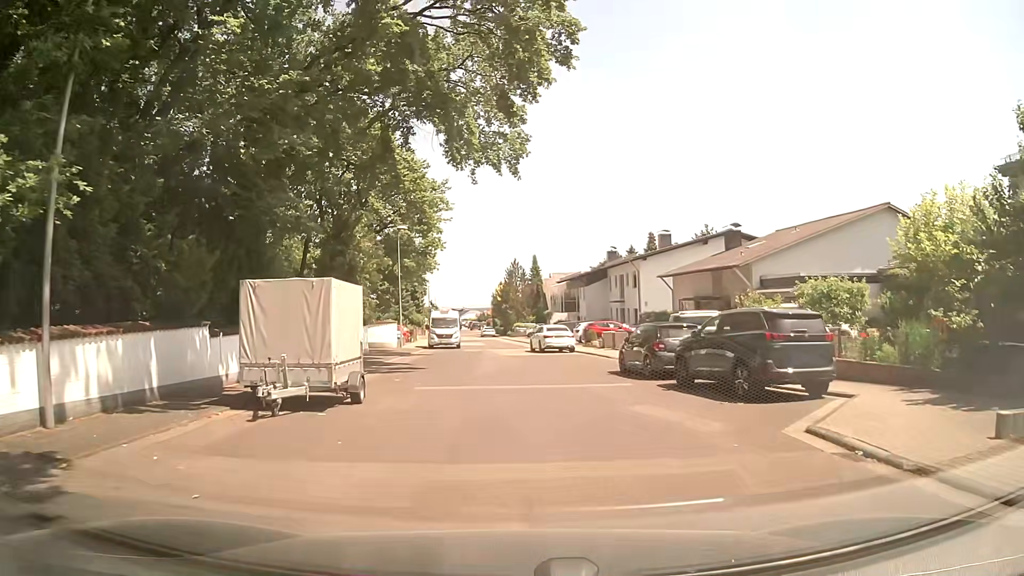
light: Day
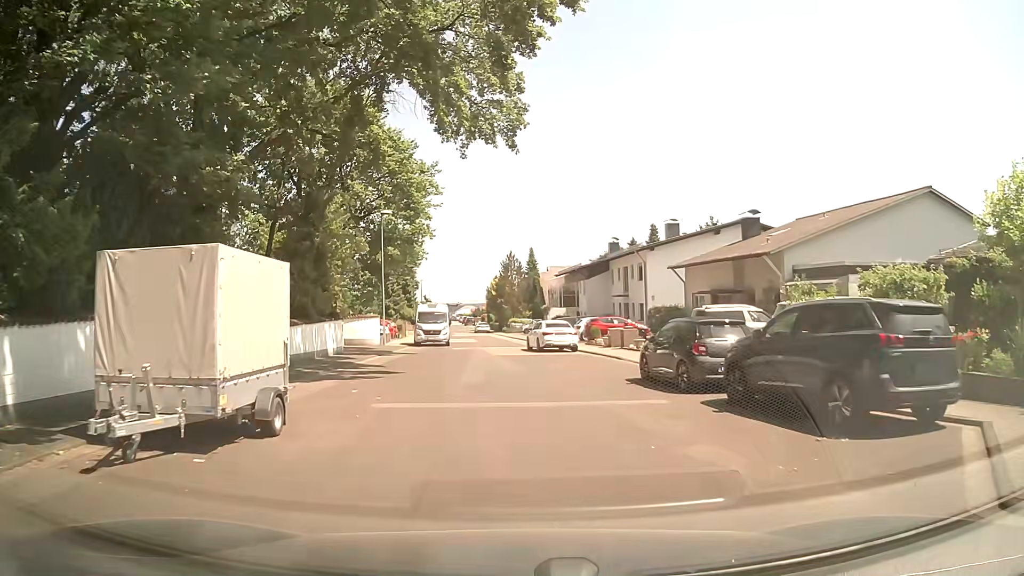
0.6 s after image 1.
(0.0, +4.1) m; 0°
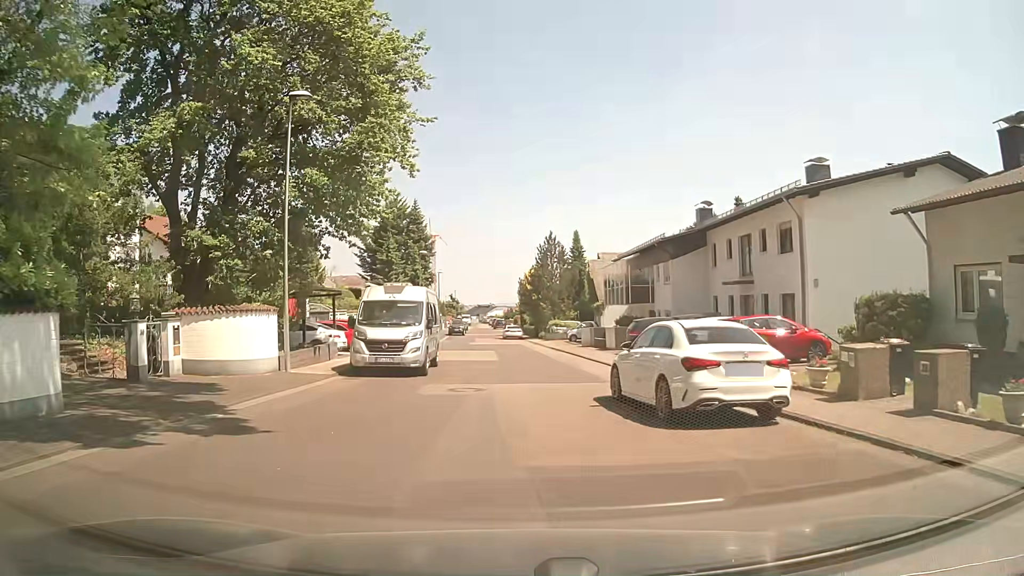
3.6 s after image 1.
(-0.5, +21.3) m; -2°
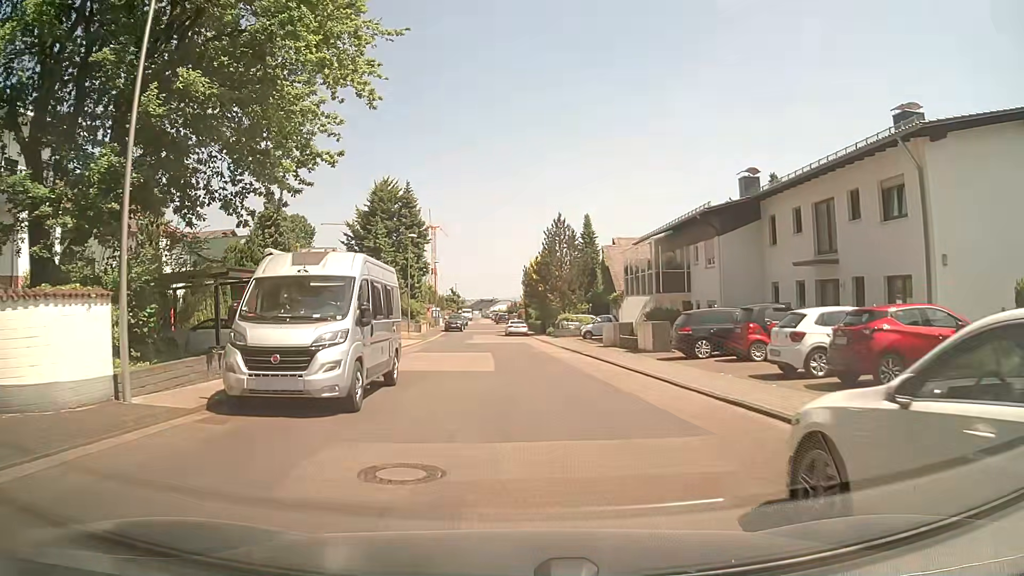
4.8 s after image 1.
(-0.2, +8.2) m; -3°
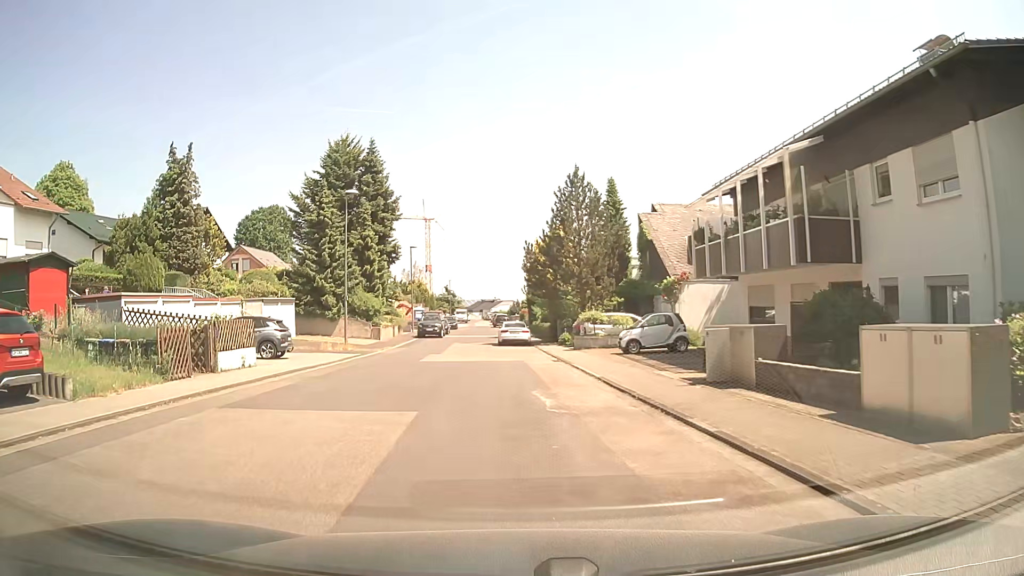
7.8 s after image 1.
(+0.8, +18.7) m; 0°
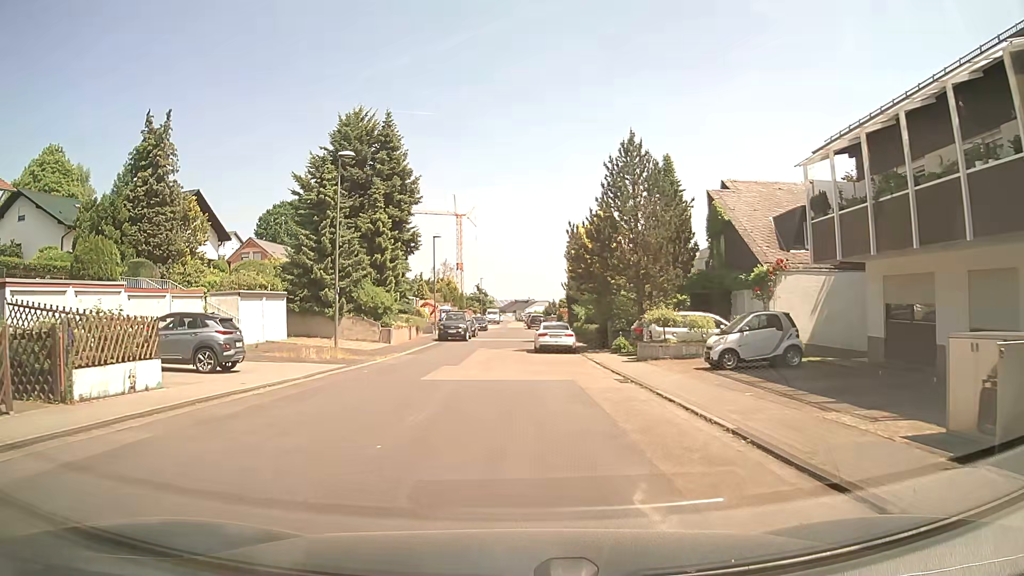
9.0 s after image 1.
(-0.2, +8.1) m; -2°
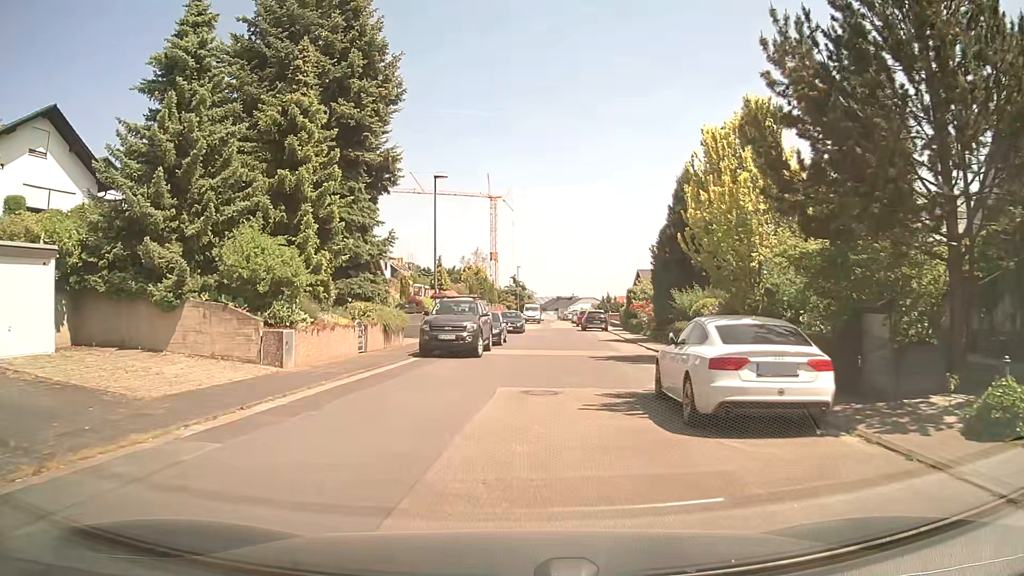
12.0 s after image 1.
(-0.8, +22.3) m; -4°
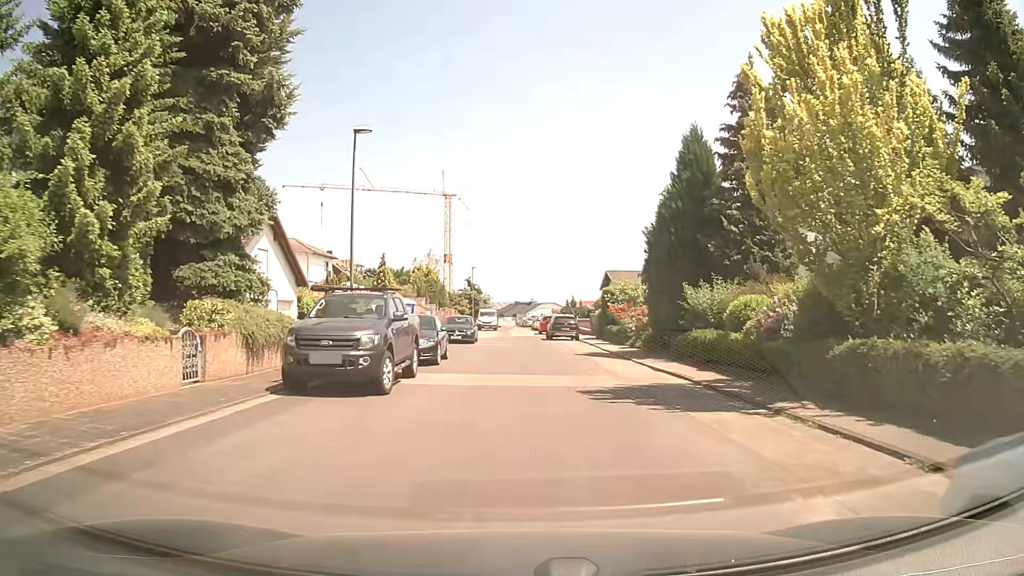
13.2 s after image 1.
(+0.2, +9.2) m; +3°
(0, +10) (+1, +20) (0, +30) (0, +40) (0, +50) (0, +60) (0, +70) (0, +80) (0, +90) (0, +100) m
